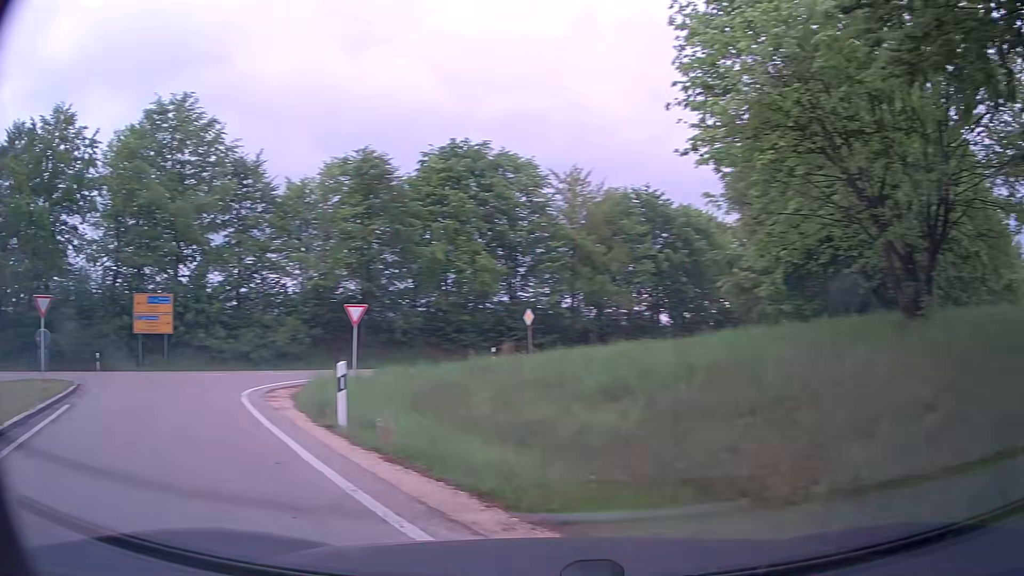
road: primary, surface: asphalt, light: Day
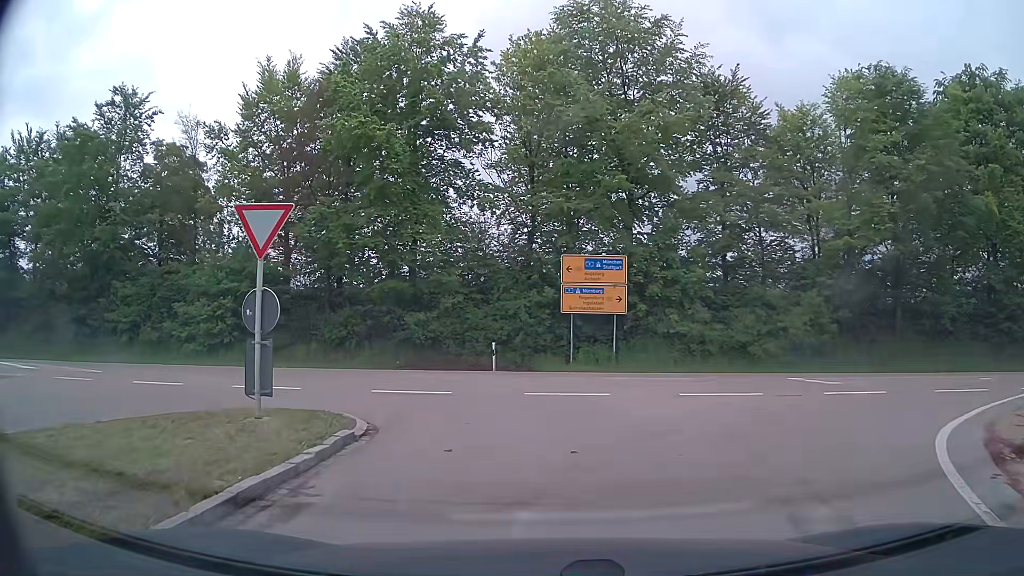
(-7.5, +13.0) m; -40°
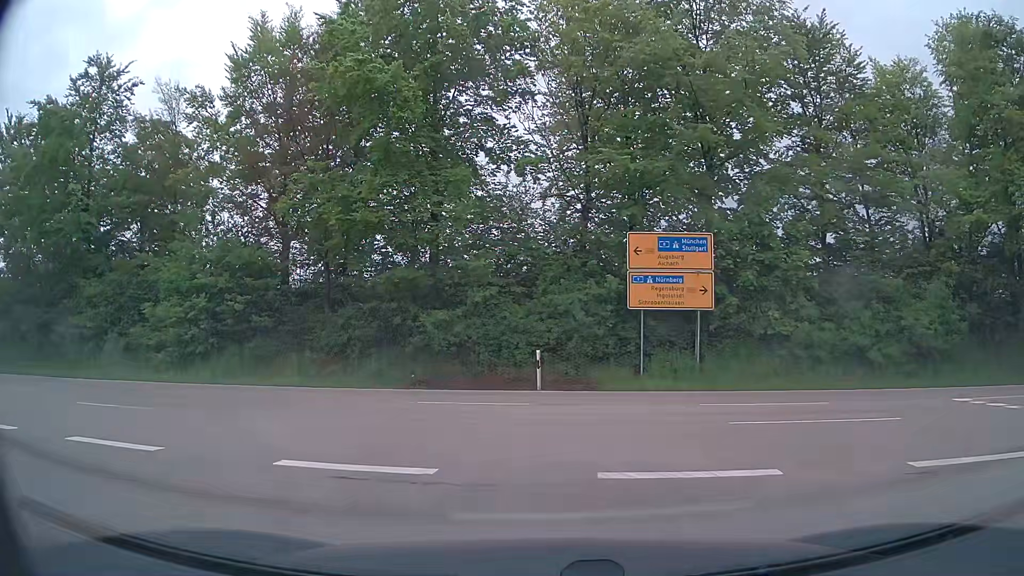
(-0.2, +6.9) m; -4°
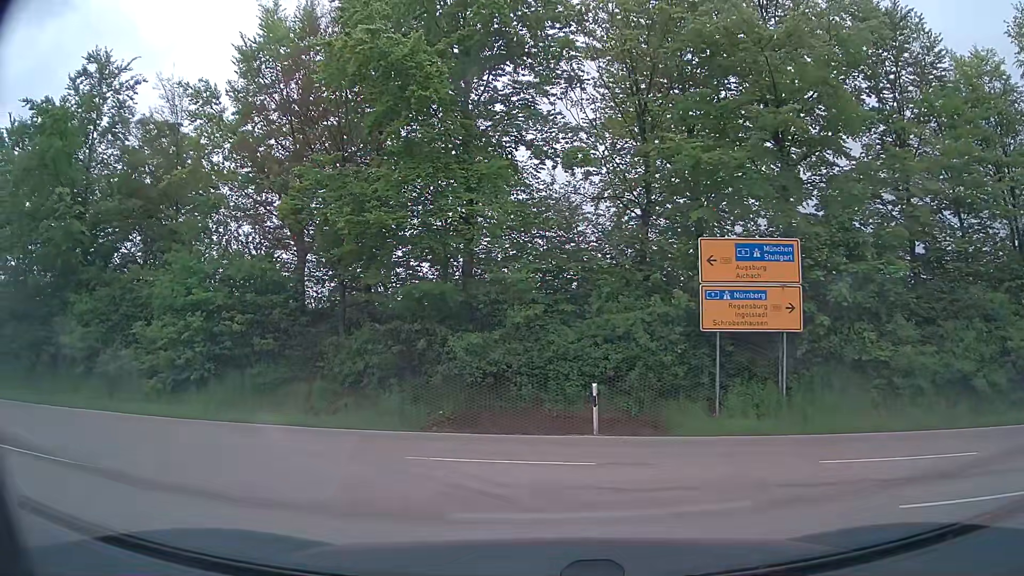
(-0.1, +3.9) m; -3°
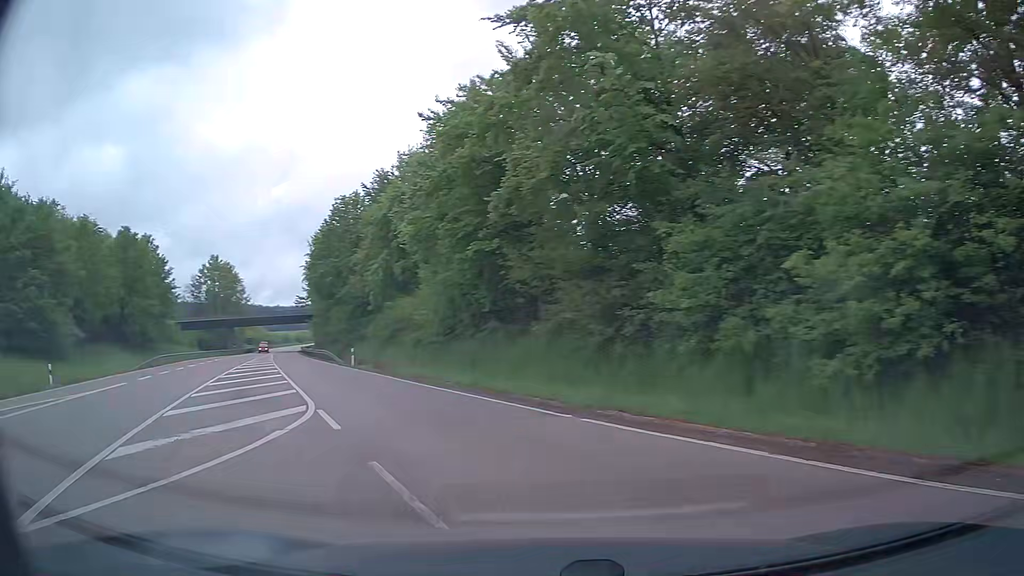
(-5.3, +10.7) m; -55°
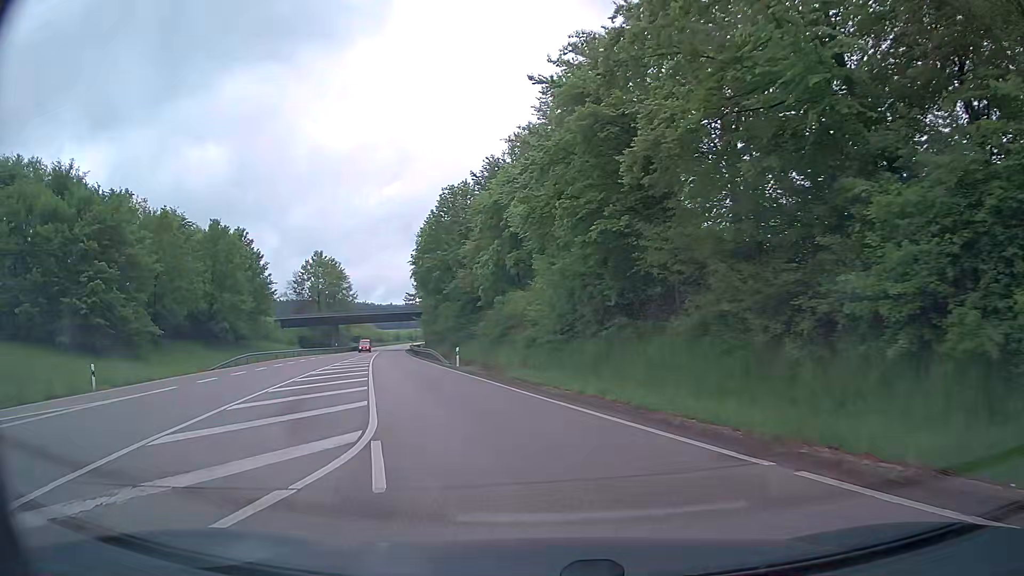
(-0.5, +4.8) m; -10°
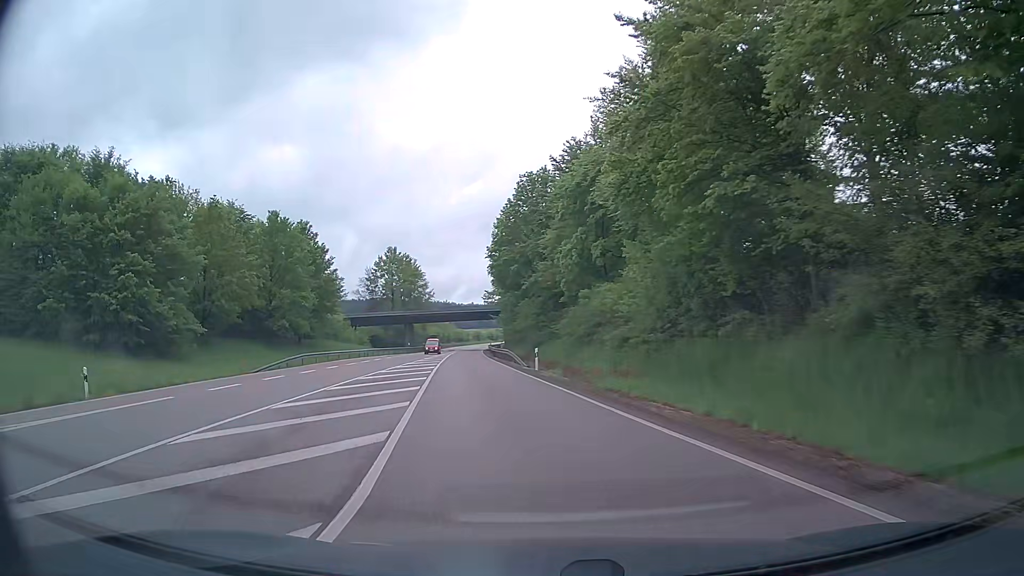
(-0.4, +5.6) m; -7°
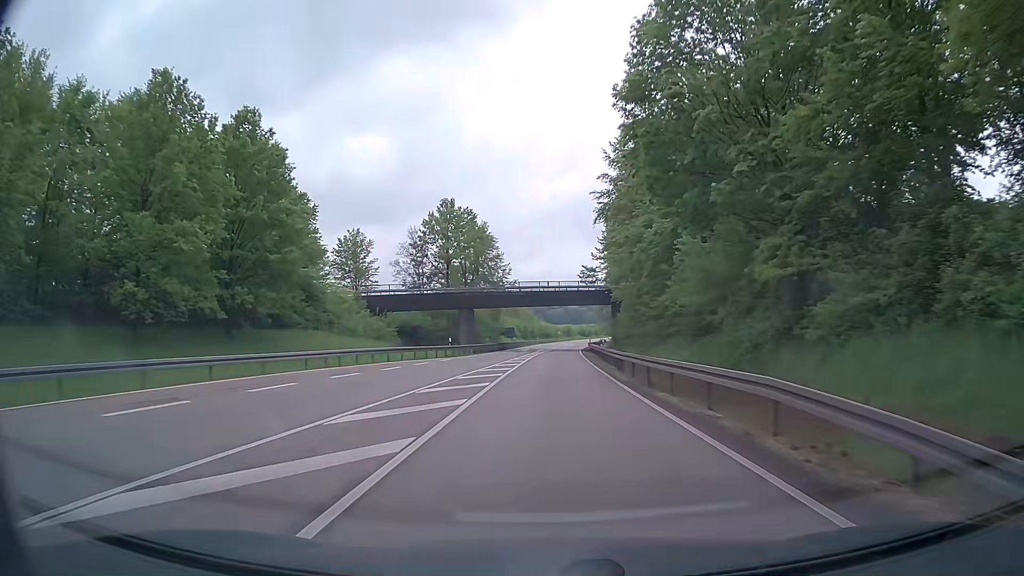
(-5.6, +41.4) m; -9°
